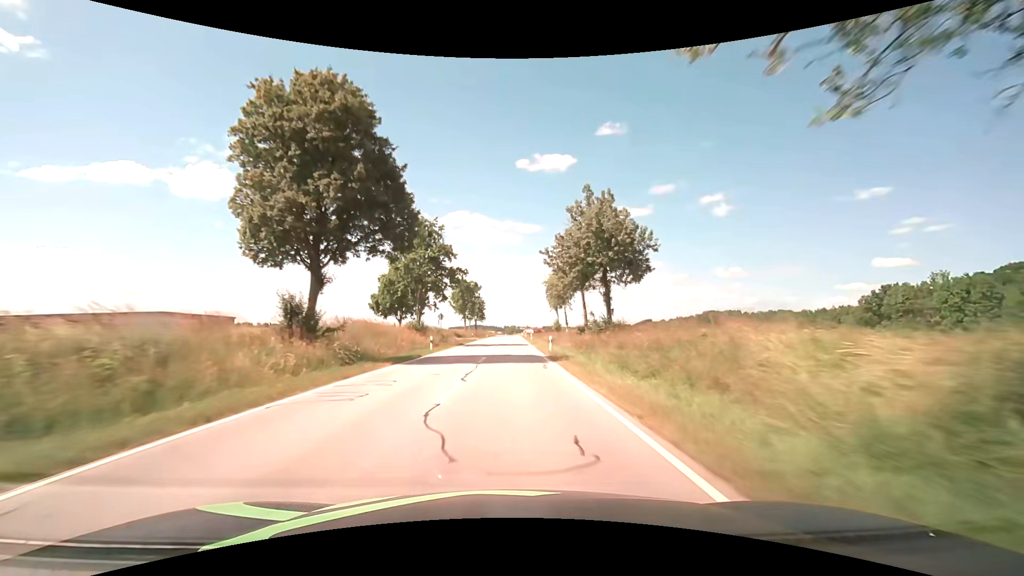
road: secondary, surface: asphalt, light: Day
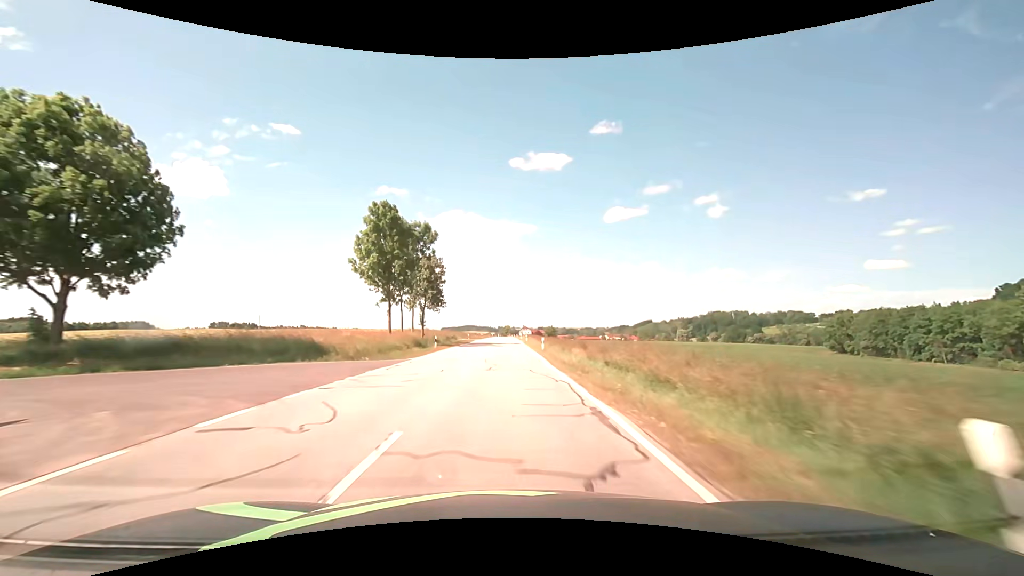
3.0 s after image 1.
(+0.7, +67.0) m; +1°
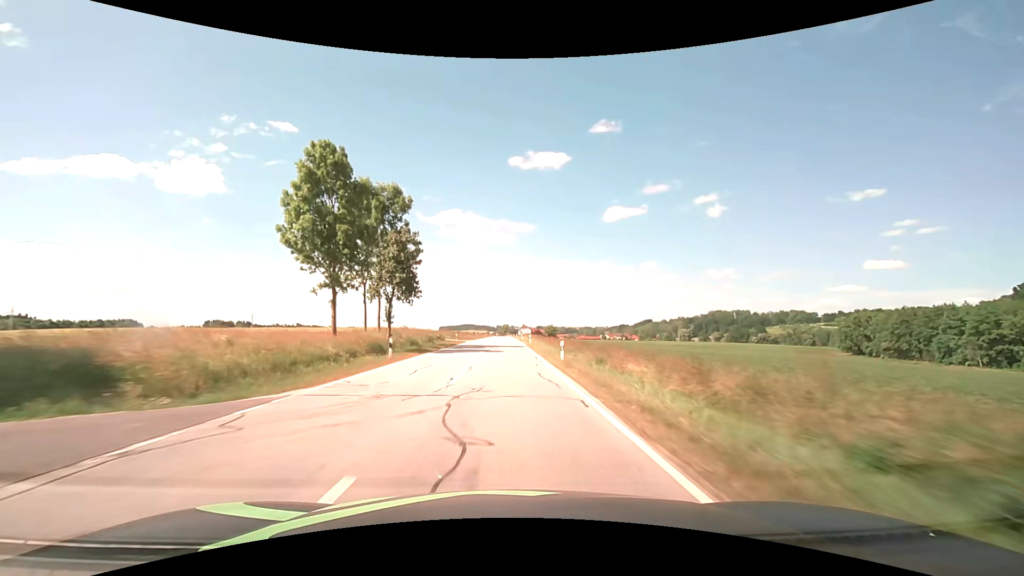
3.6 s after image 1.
(0.0, +14.2) m; 0°
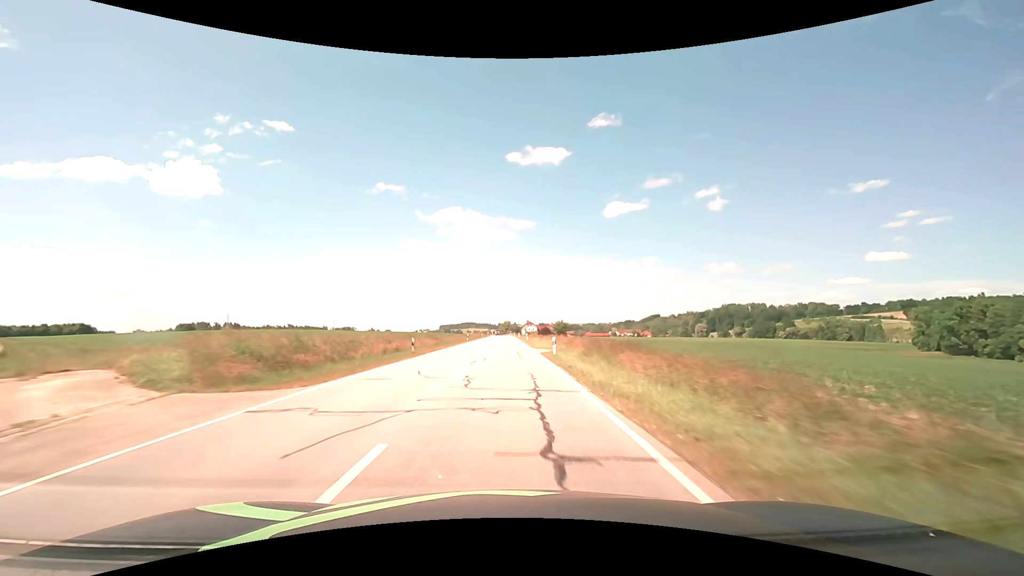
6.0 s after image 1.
(+0.1, +59.1) m; 0°
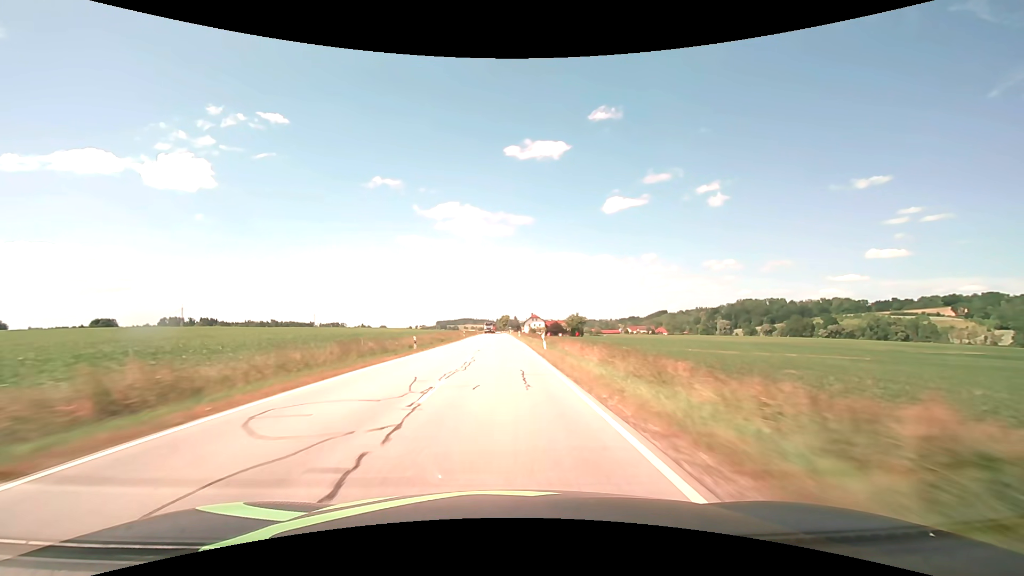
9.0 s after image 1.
(+0.1, +76.8) m; 0°
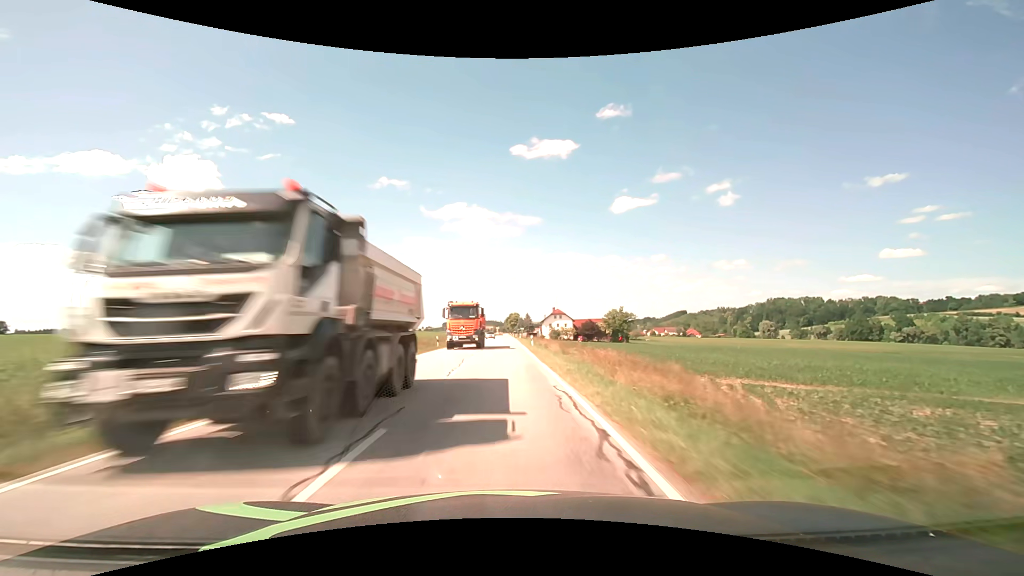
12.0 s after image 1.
(-0.8, +78.2) m; -1°
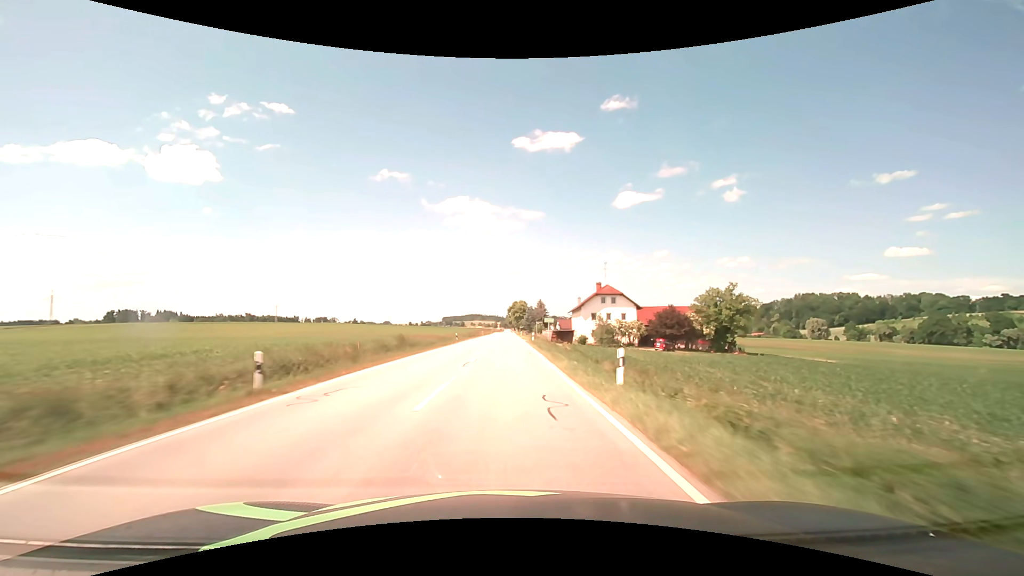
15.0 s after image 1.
(-0.4, +78.8) m; 0°
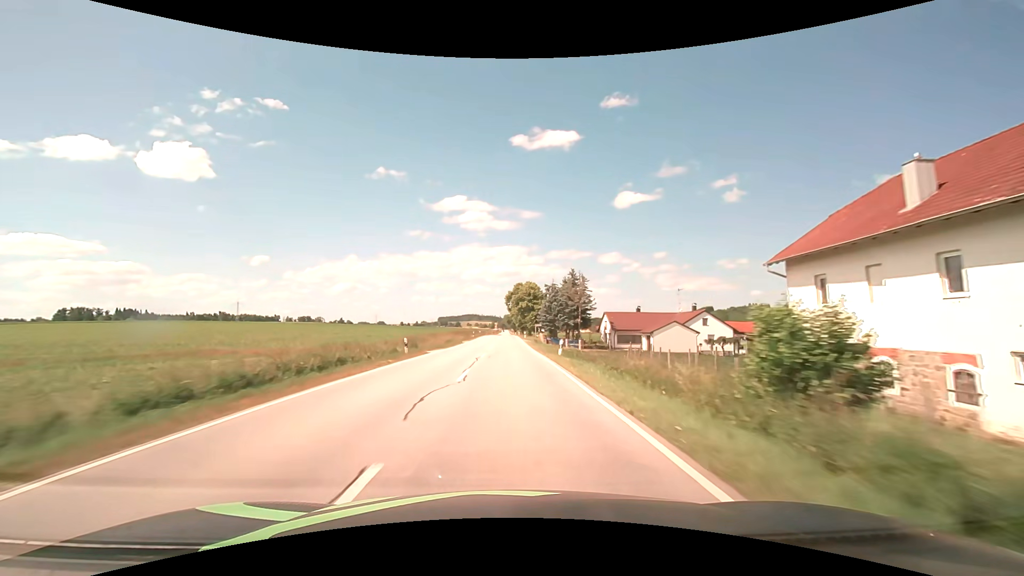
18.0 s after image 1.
(+0.1, +79.1) m; 0°
(0, +10) (0, +20) (0, +30) (0, +40) (0, +50) (0, +60) (0, +70) (0, +80) (0, +90) (0, +100) m
